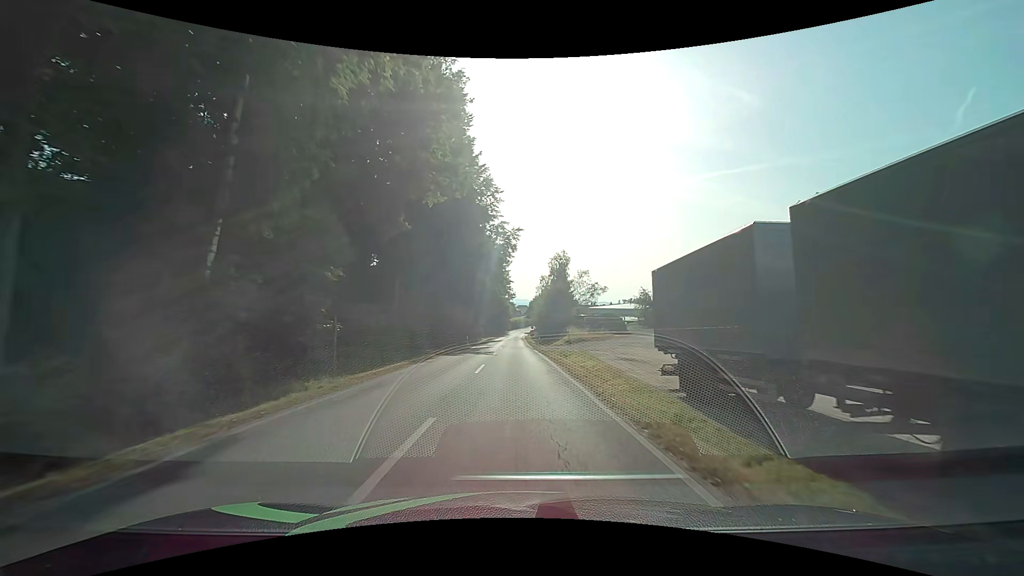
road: tertiary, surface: asphalt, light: Day
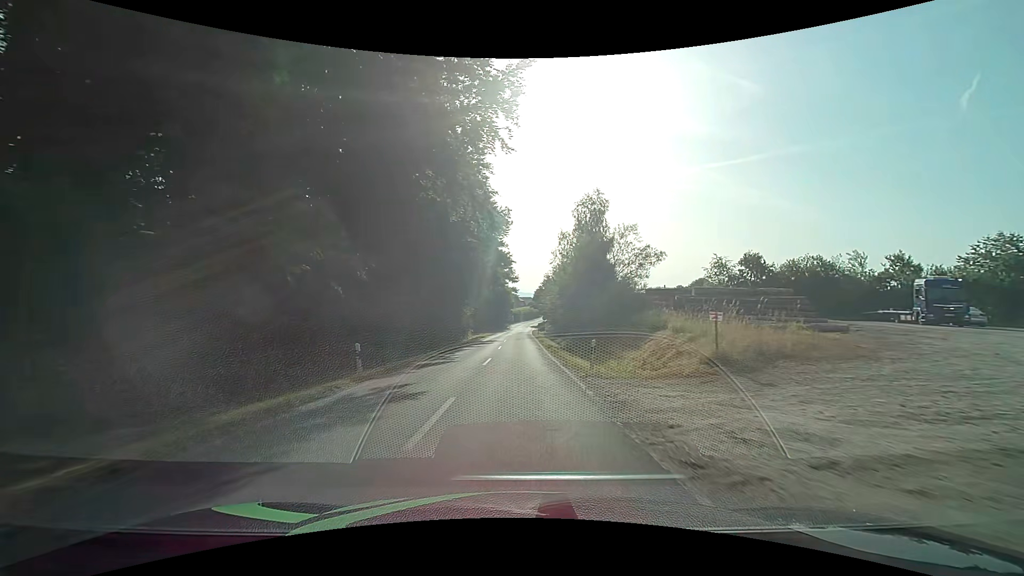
(-0.4, +34.8) m; -1°
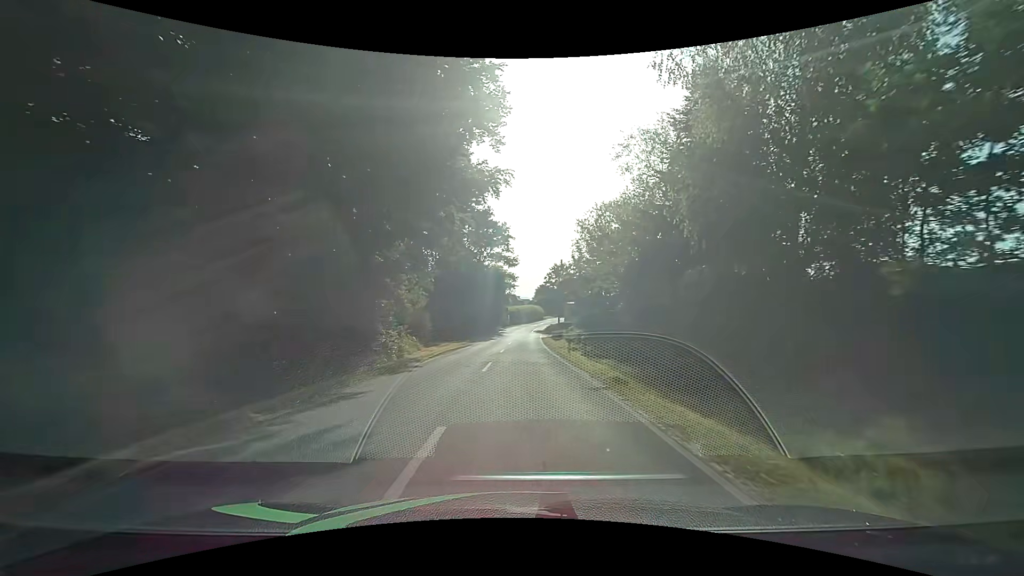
(-0.1, +39.3) m; +1°
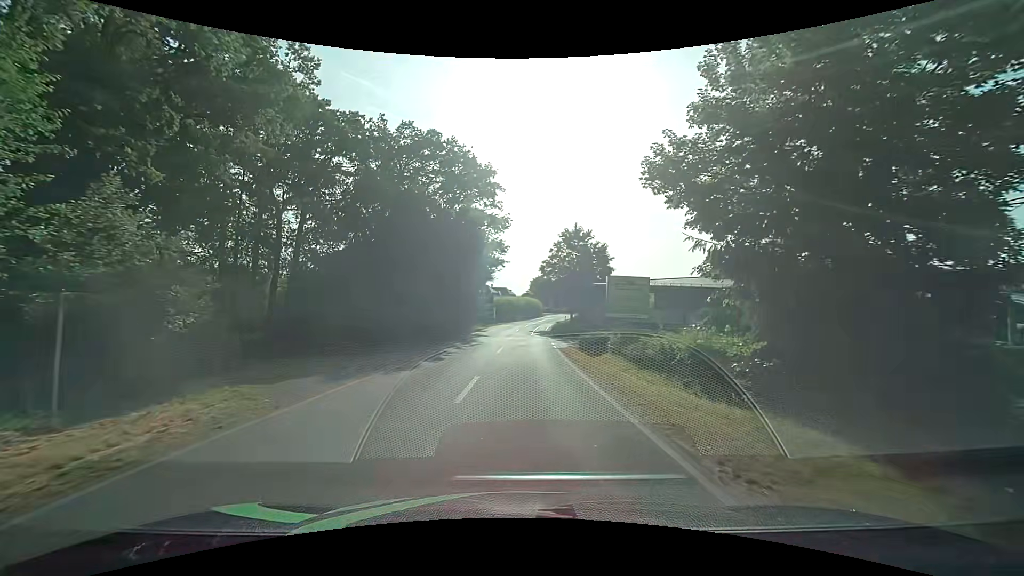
(0.0, +31.0) m; 0°
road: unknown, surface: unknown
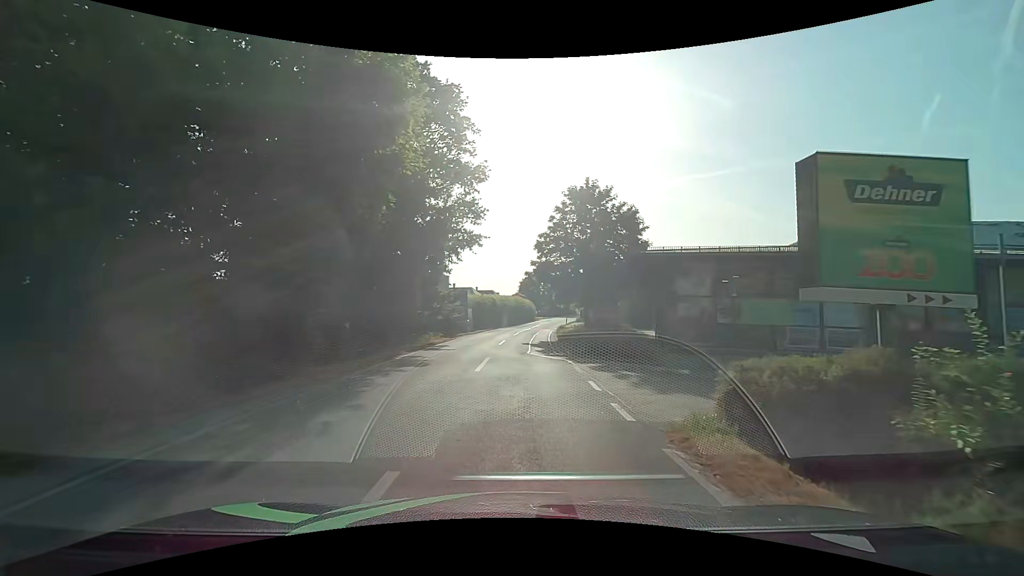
(+0.3, +19.4) m; +2°
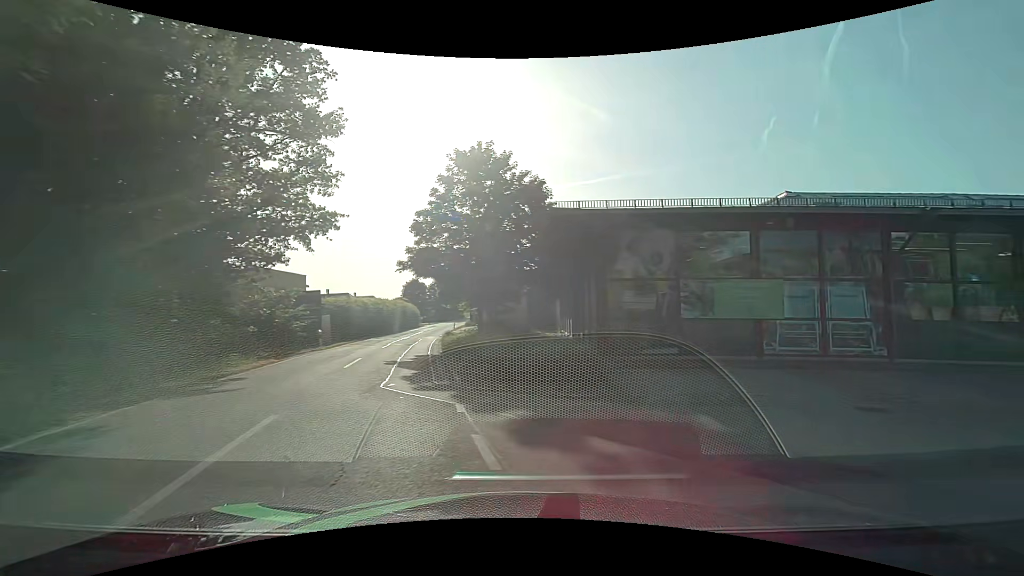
(+0.4, +8.6) m; +13°
